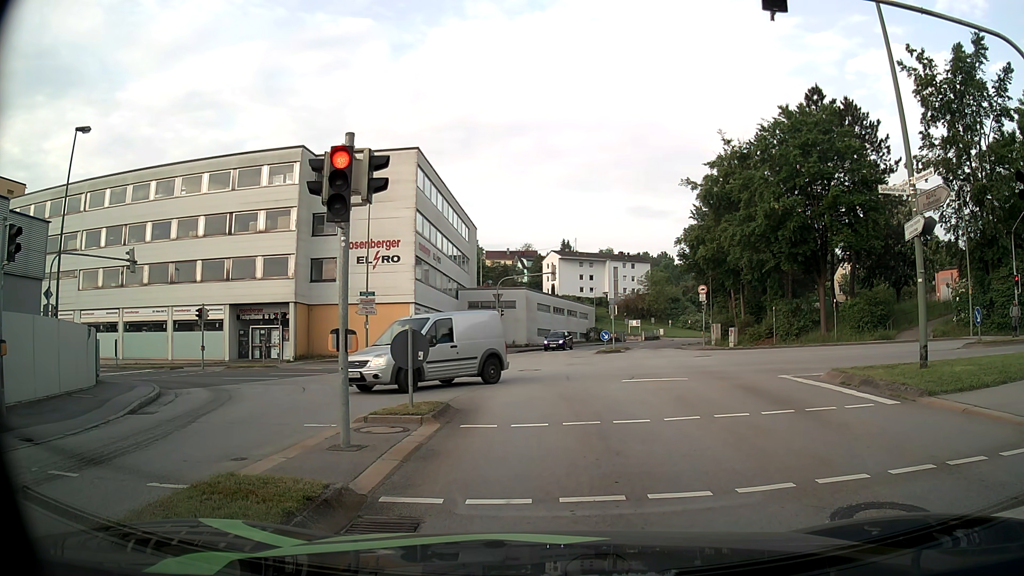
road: tertiary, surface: asphalt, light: Day
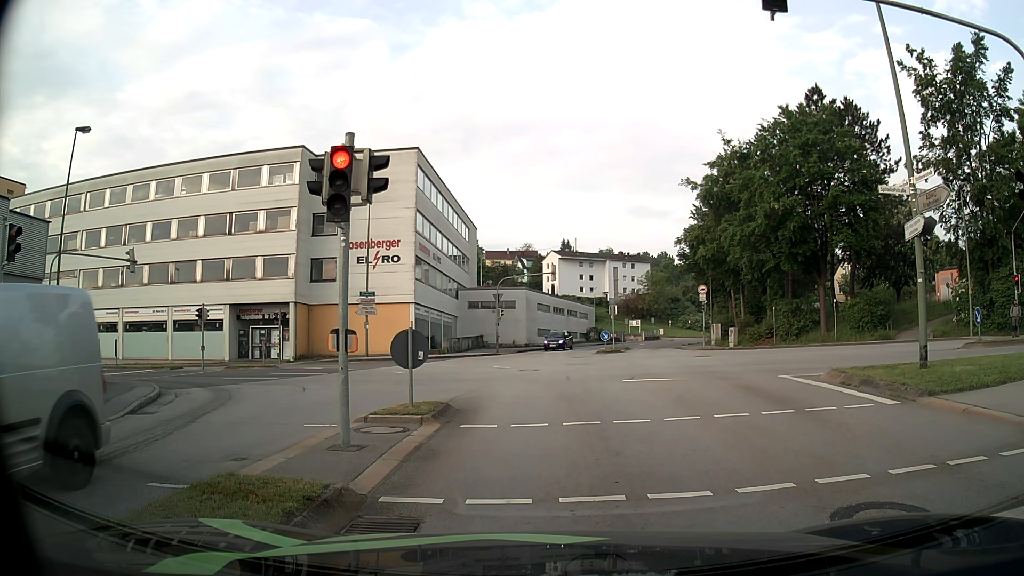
(0.0, 0.0) m; 0°
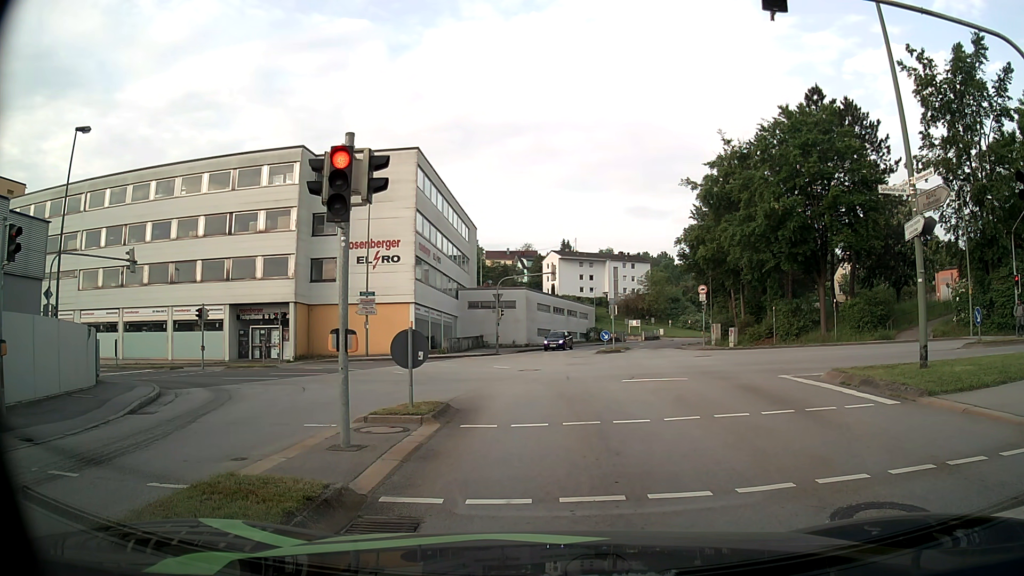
(0.0, 0.0) m; 0°
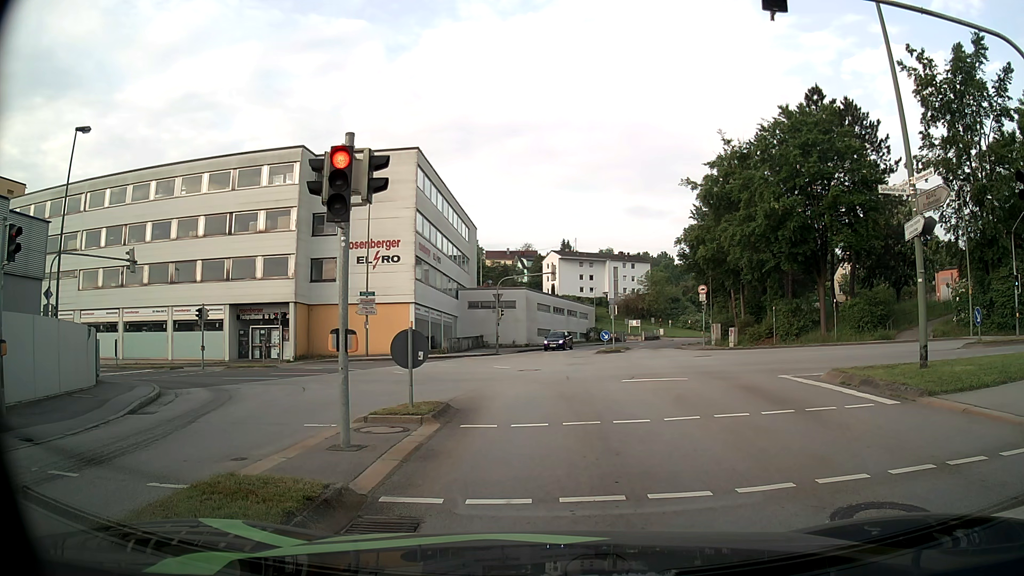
(0.0, 0.0) m; 0°
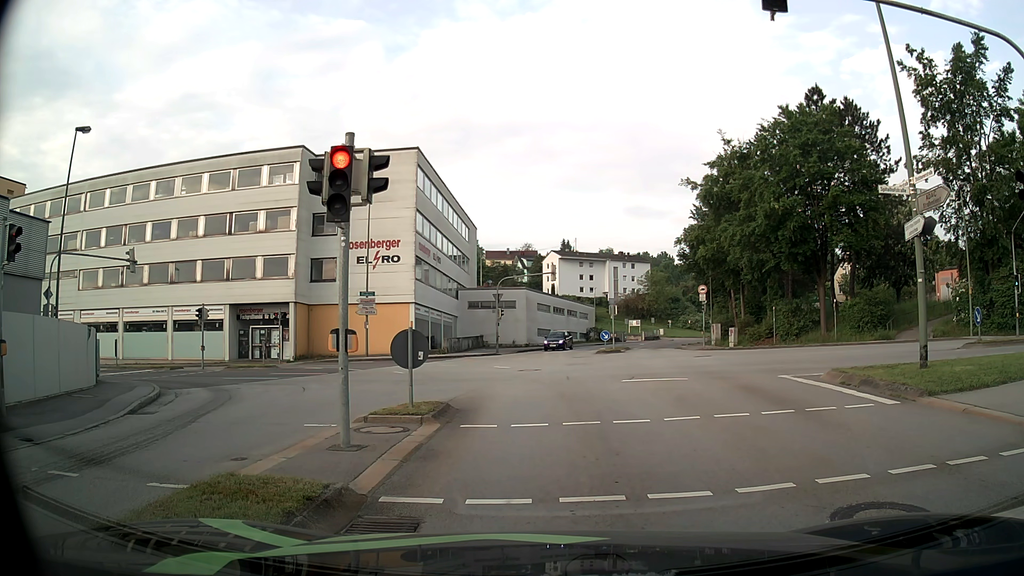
(0.0, 0.0) m; 0°
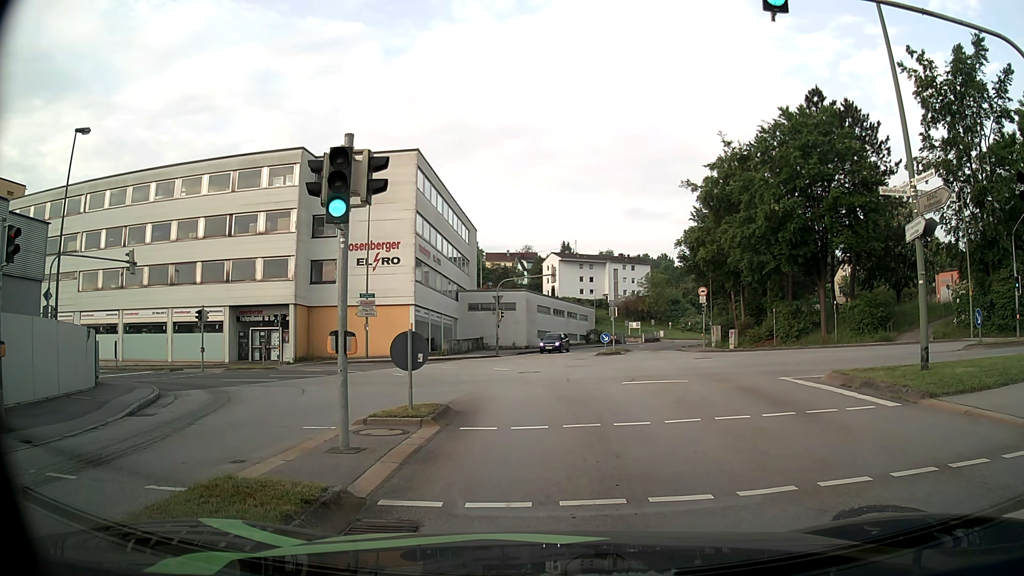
(0.0, 0.0) m; 0°
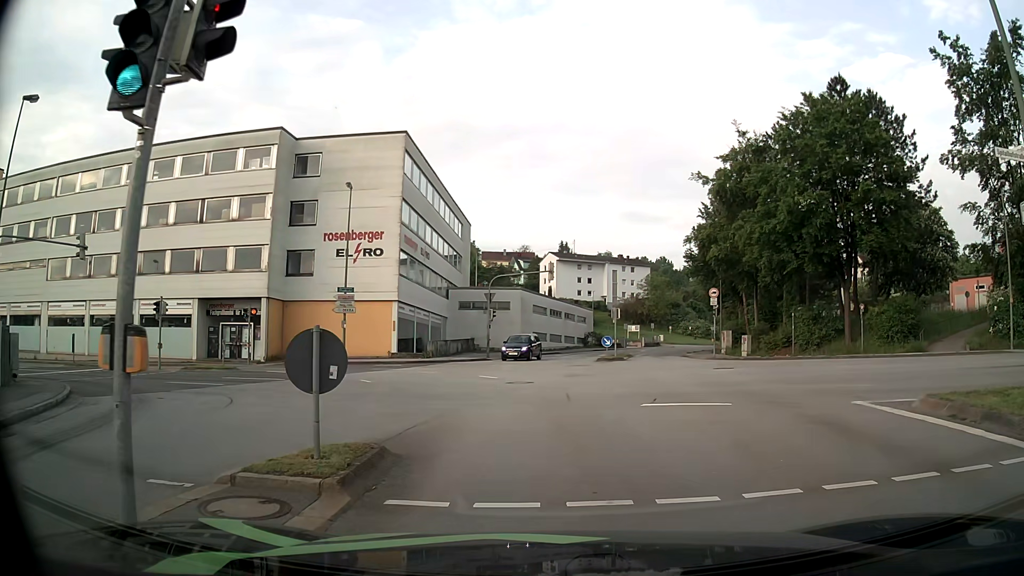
(0.0, +4.4) m; +1°
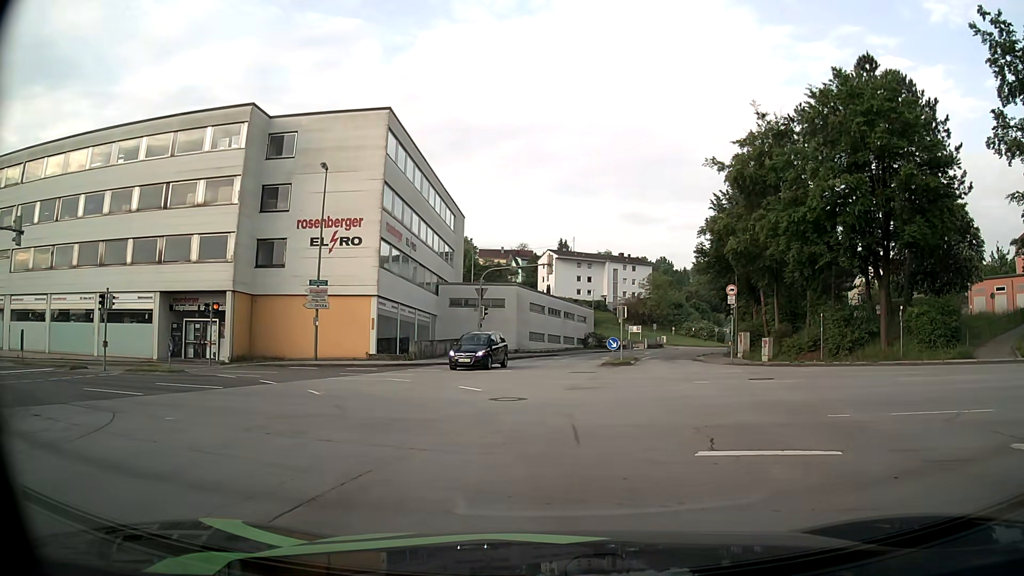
(-0.1, +4.7) m; -2°
(0, +10) (-1, +20) (-7, +27) (-17, +30) (-27, +31) (-37, +31) (-47, +32) (-57, +32) (-67, +32) (-77, +34) m
